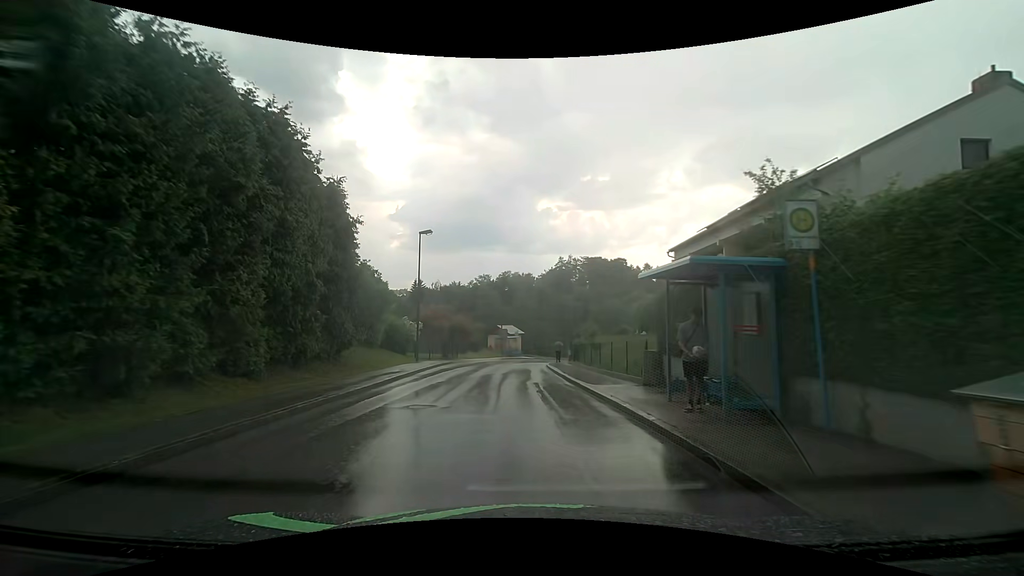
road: unclassified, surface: asphalt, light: Day
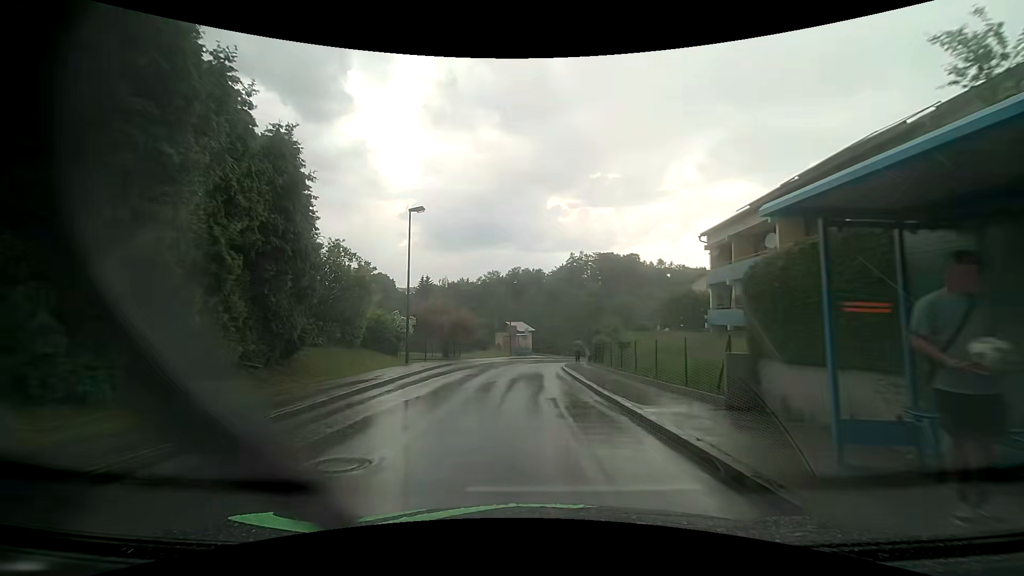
(0.0, +5.0) m; -1°
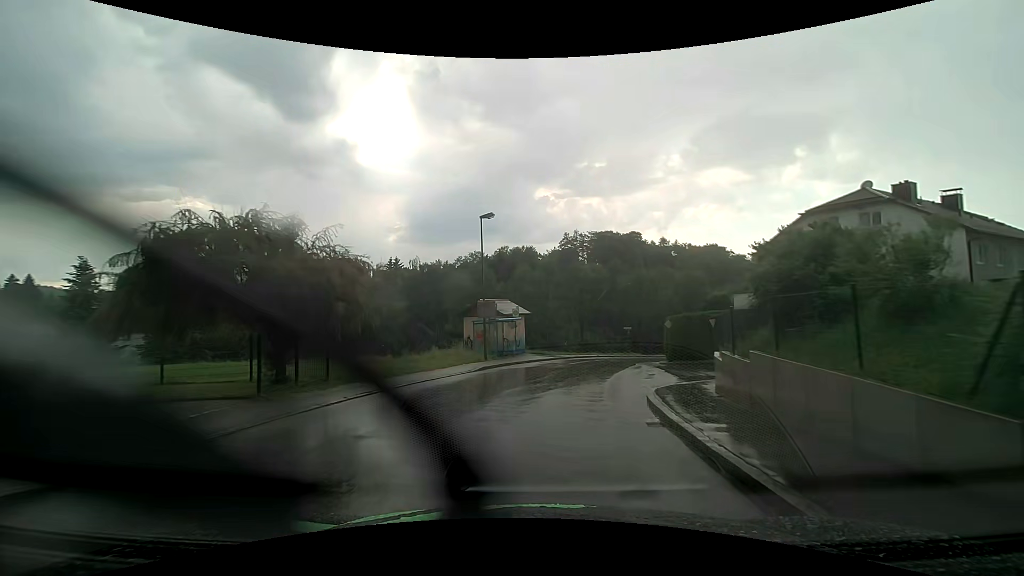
(-0.3, +25.3) m; +1°
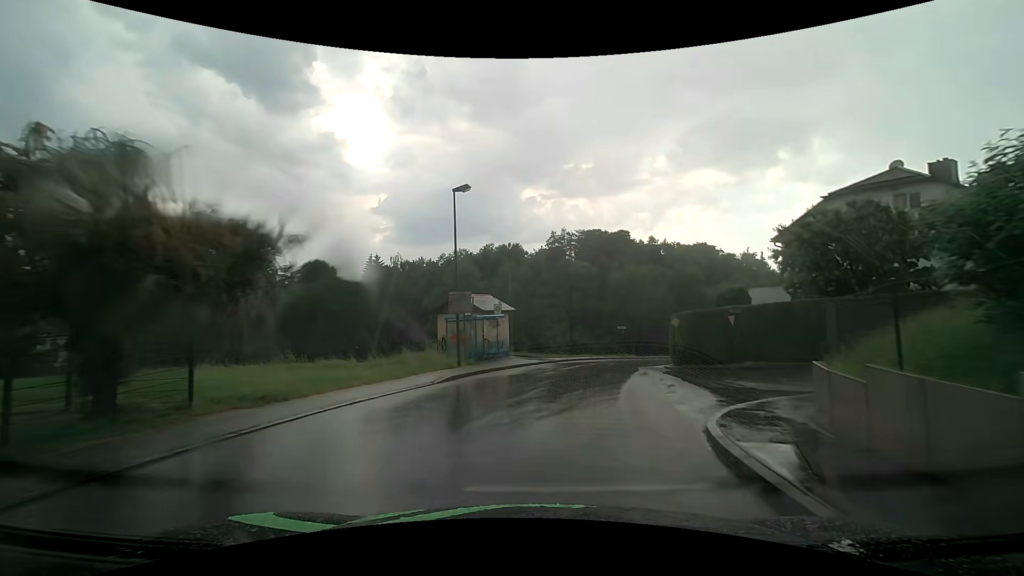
(+0.1, +5.0) m; +1°
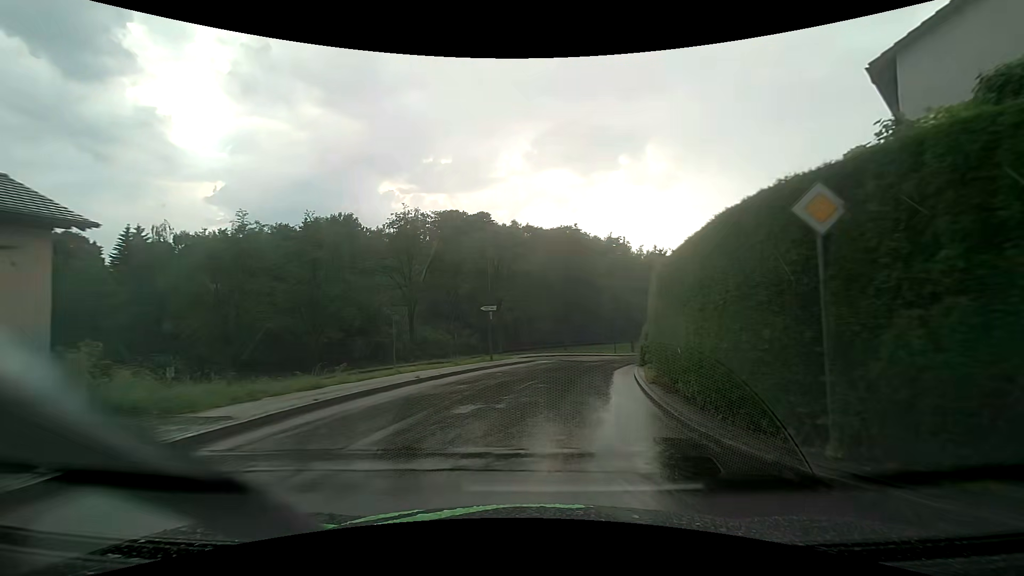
(+3.4, +24.8) m; +16°
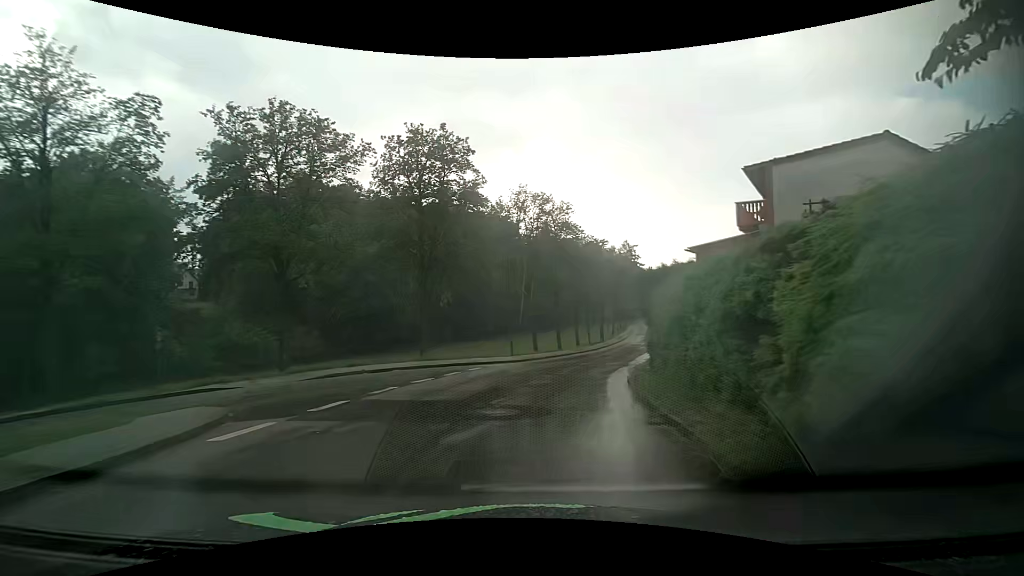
(+2.9, +25.9) m; +13°
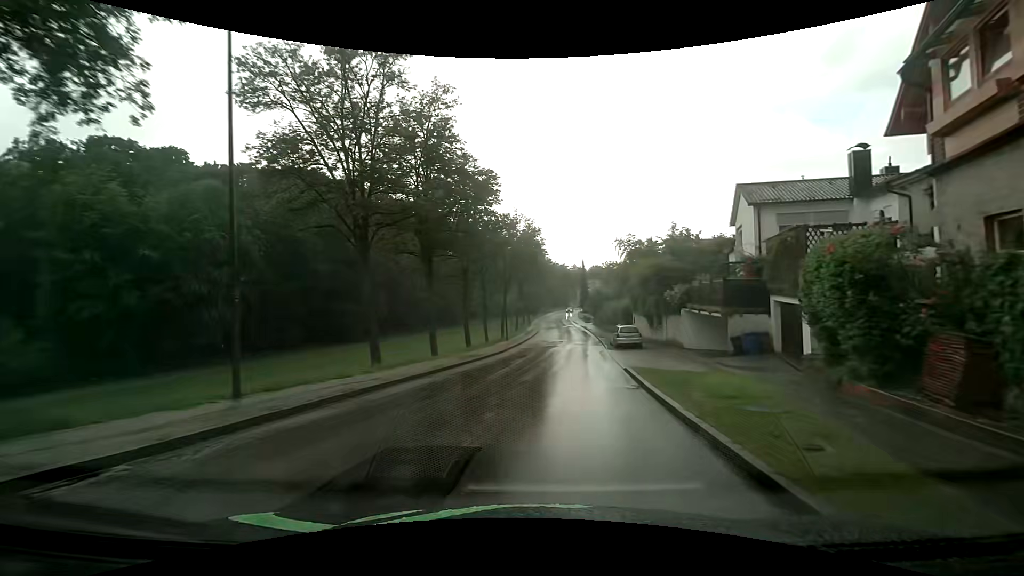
(+2.2, +22.3) m; +11°
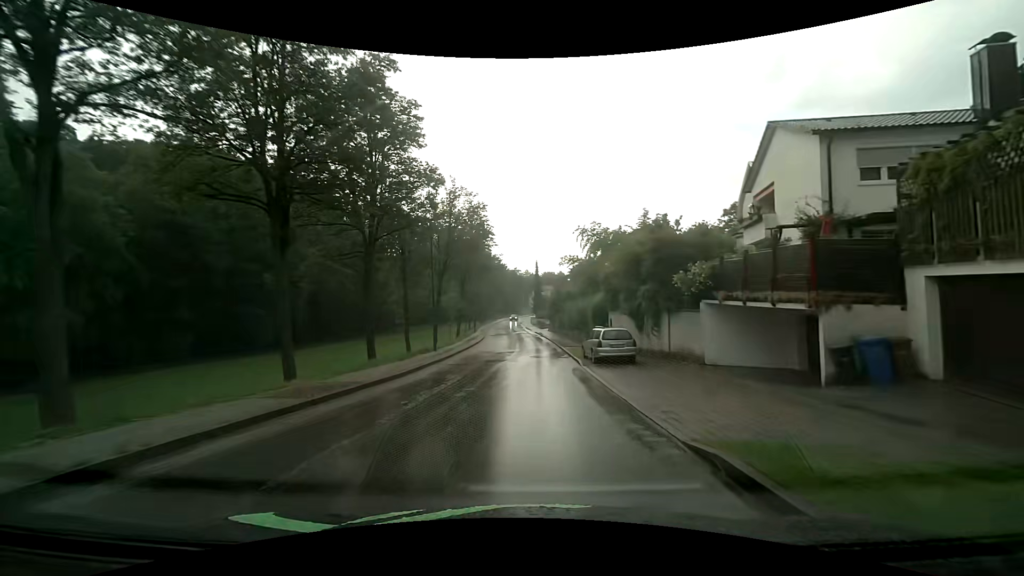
(+0.7, +11.8) m; +6°
(0, +10) (0, +20) (0, +30) (0, +40) (0, +50) (-1, +60) (-2, +70) (-2, +80) (-3, +90) (-3, +100) m
